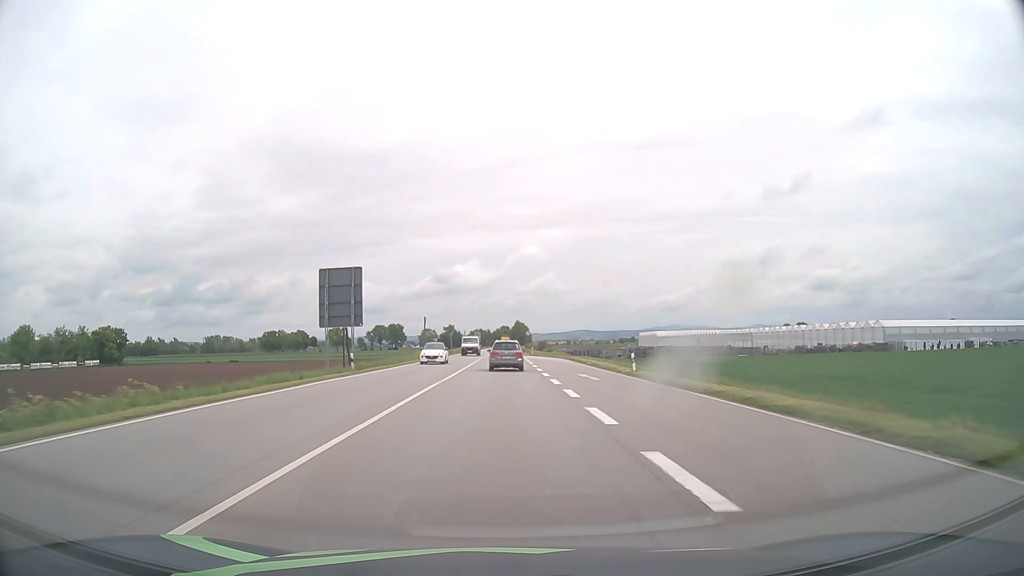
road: primary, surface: asphalt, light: Day
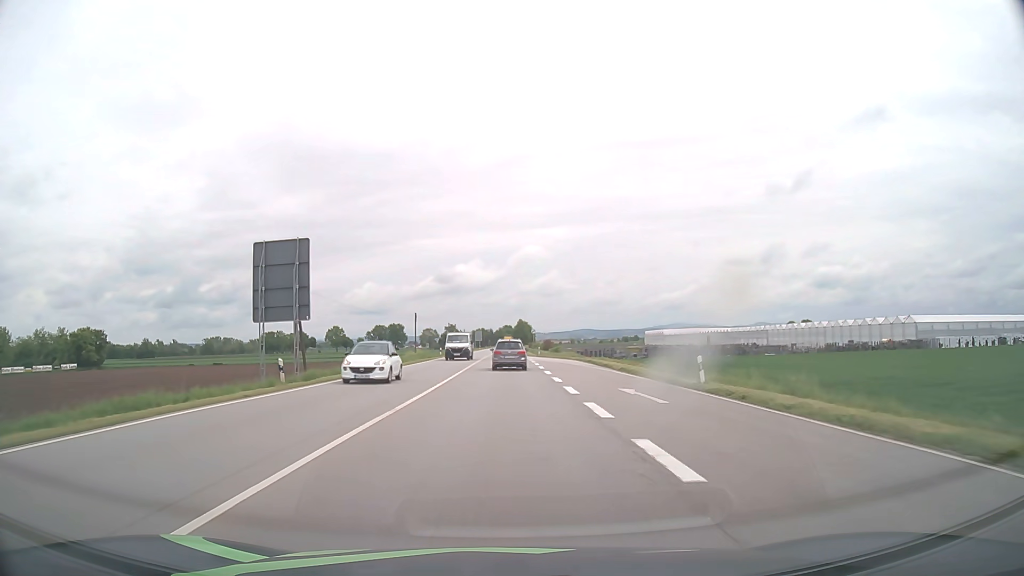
(0.0, +11.0) m; 0°
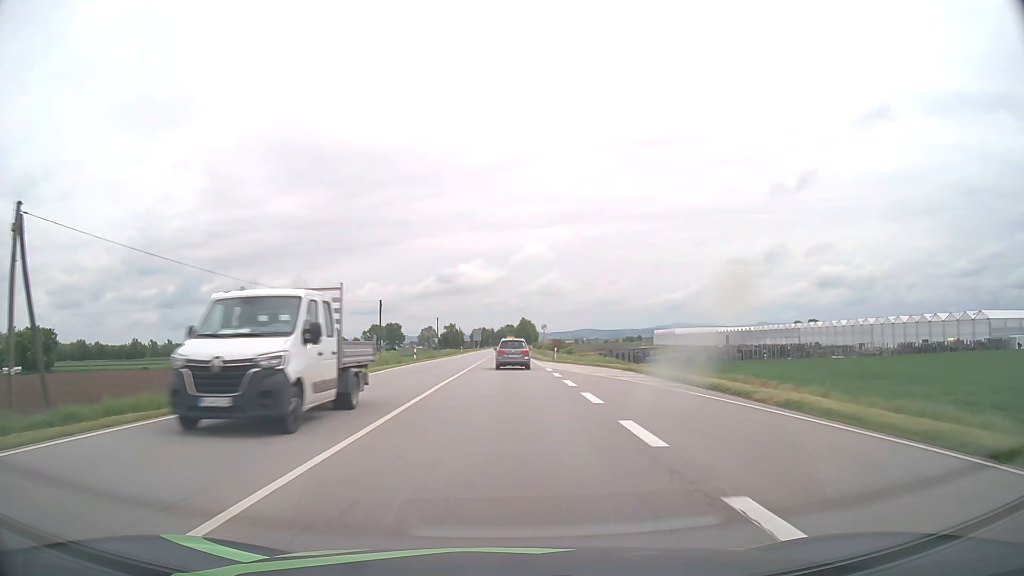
(0.0, +21.9) m; 0°
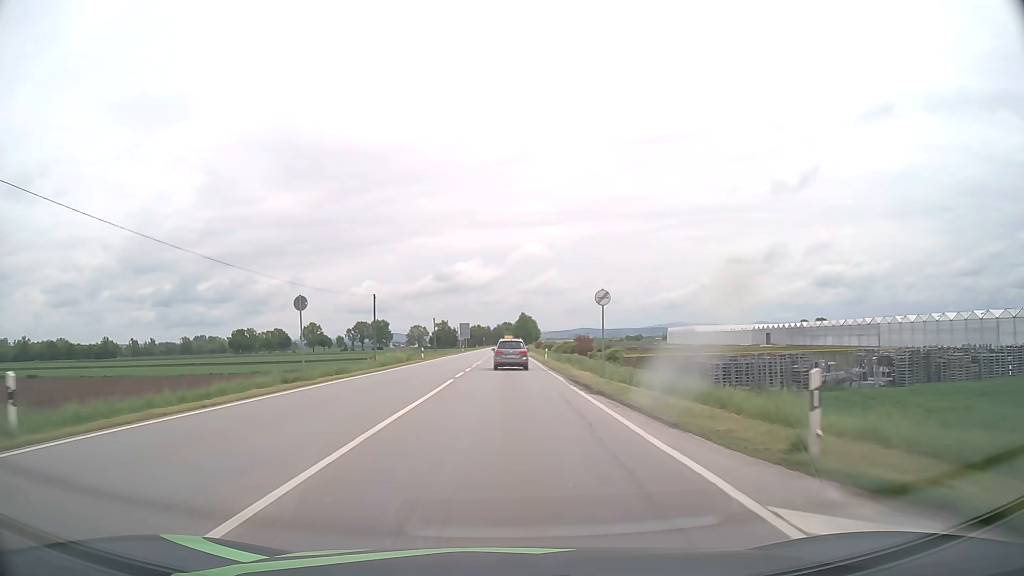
(+0.1, +43.5) m; 0°
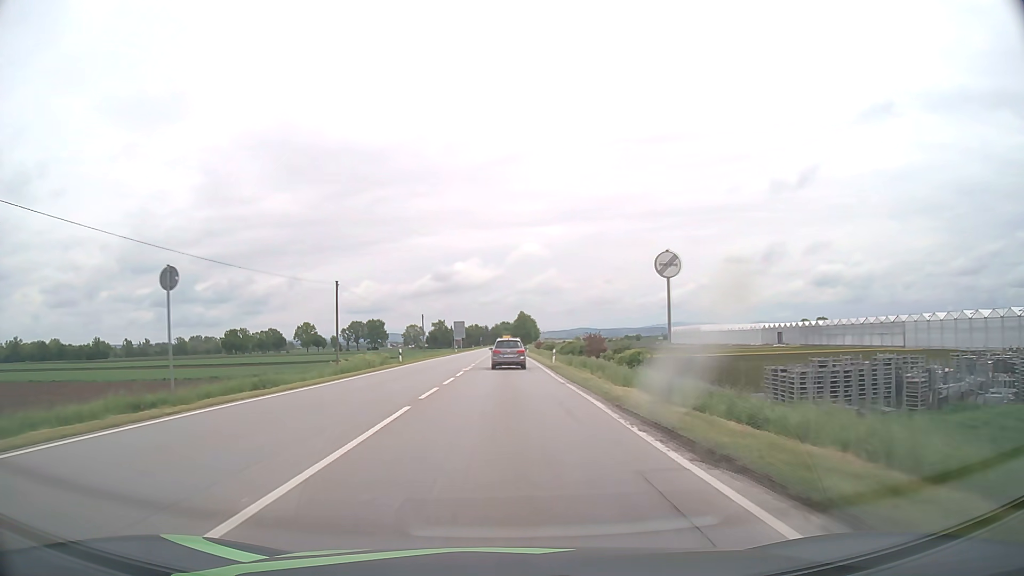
(0.0, +10.8) m; 0°
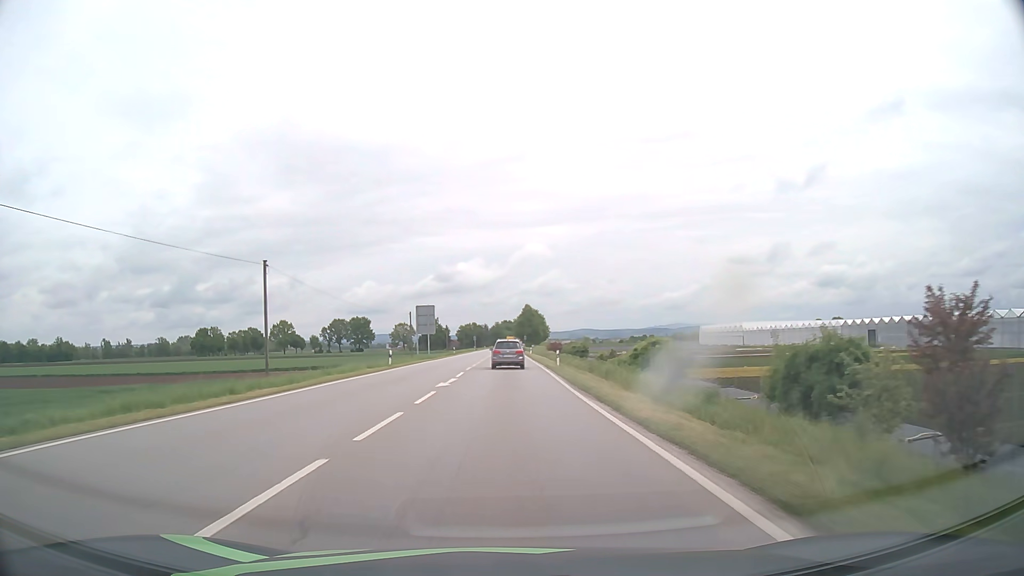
(0.0, +54.4) m; 0°
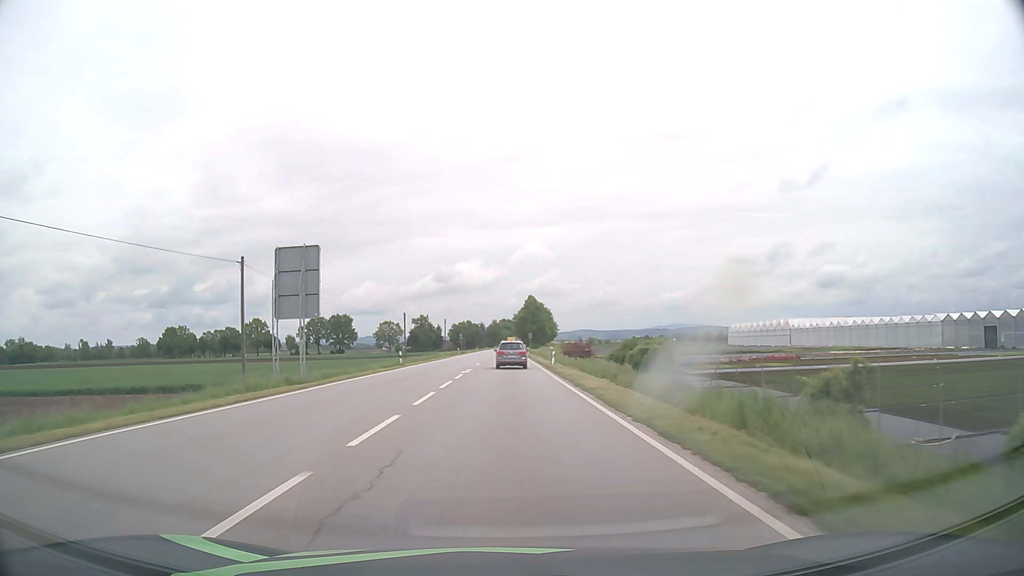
(-0.1, +44.7) m; 0°
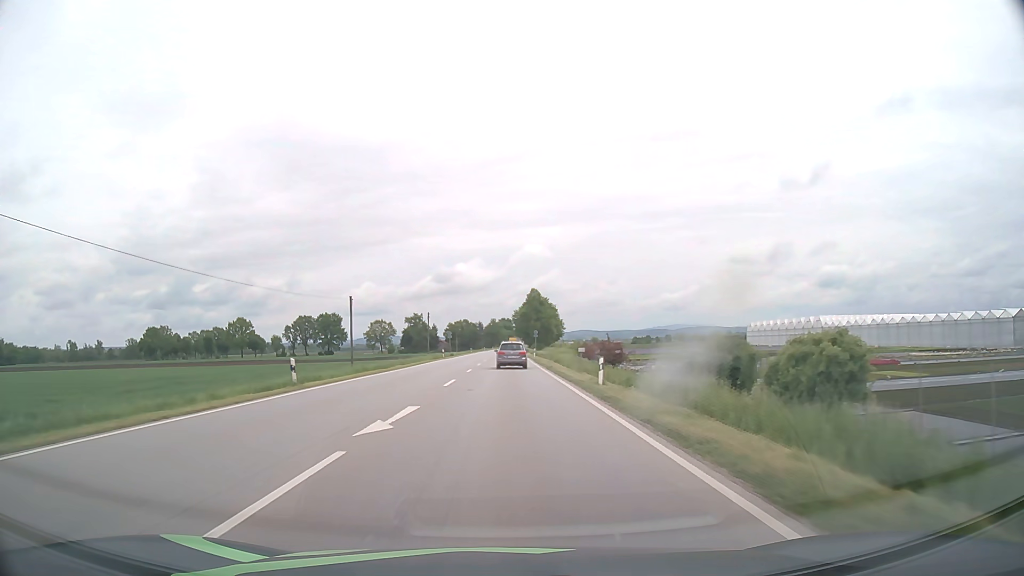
(0.0, +23.0) m; 0°
(0, +10) (0, +20) (0, +30) (0, +40) (0, +50) (0, +60) (0, +70) (0, +80) (0, +90) (0, +100) m
